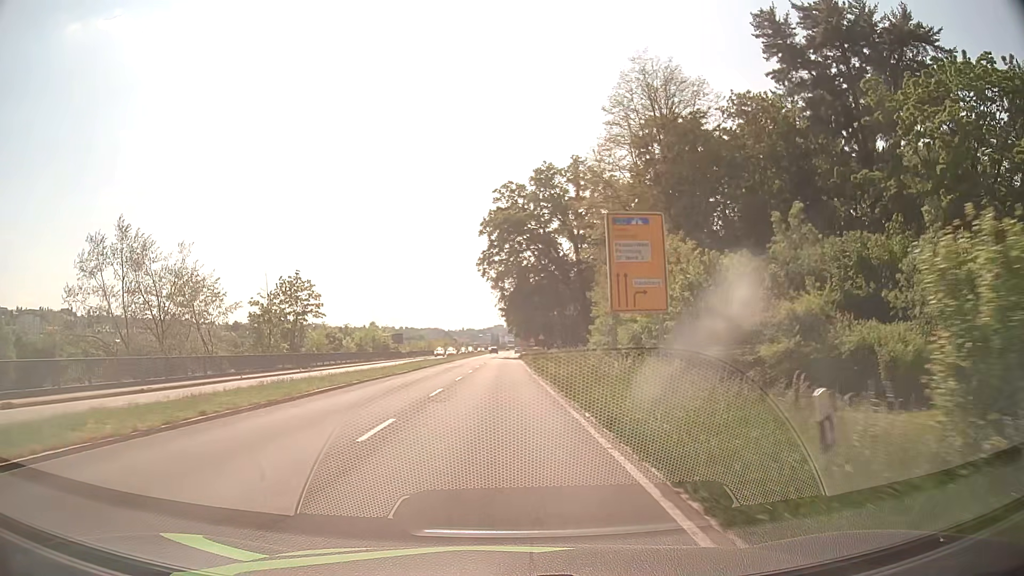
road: primary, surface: asphalt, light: Day
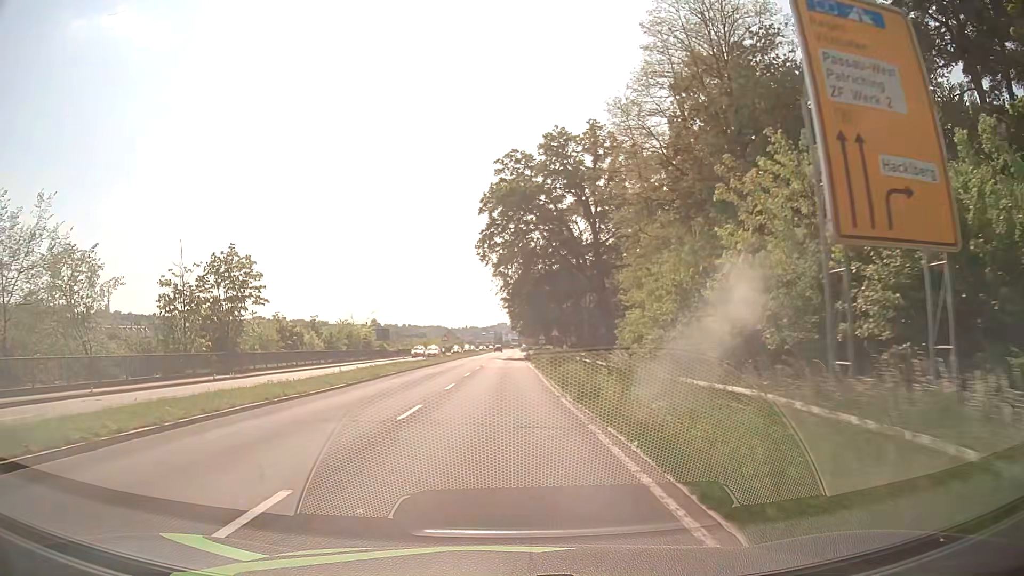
(-0.1, +15.4) m; 0°
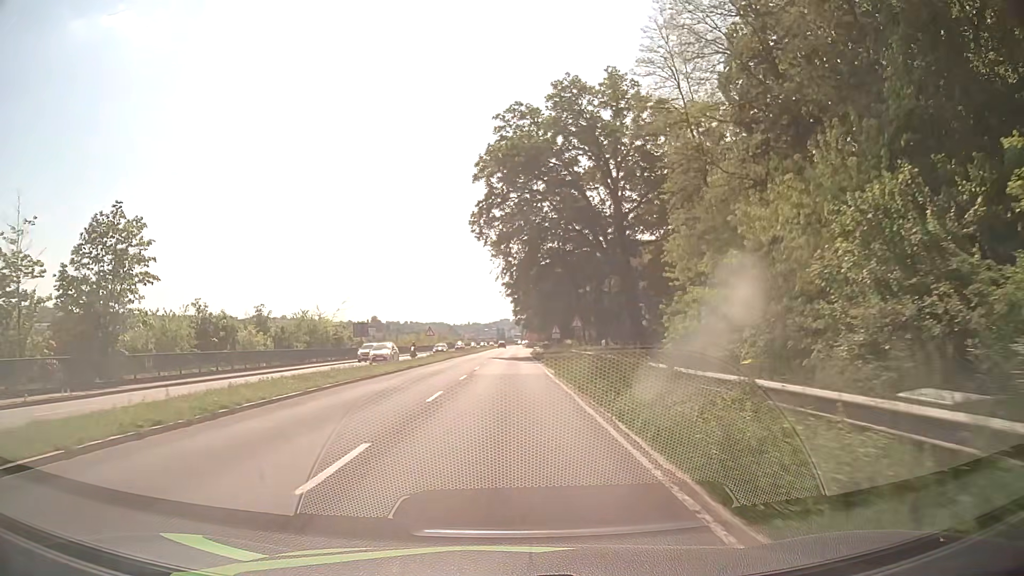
(0.0, +15.4) m; -1°
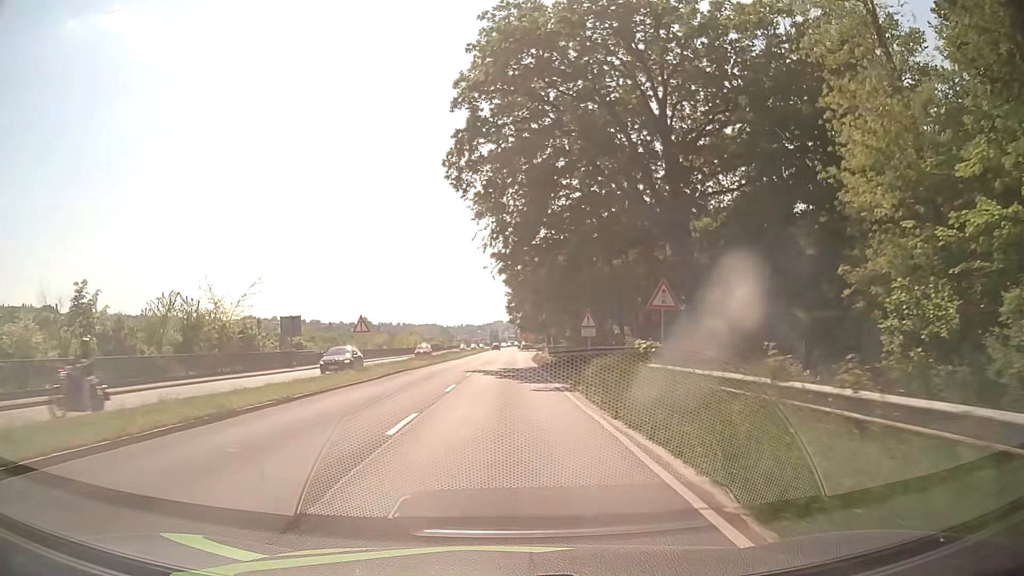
(+0.2, +23.1) m; +1°
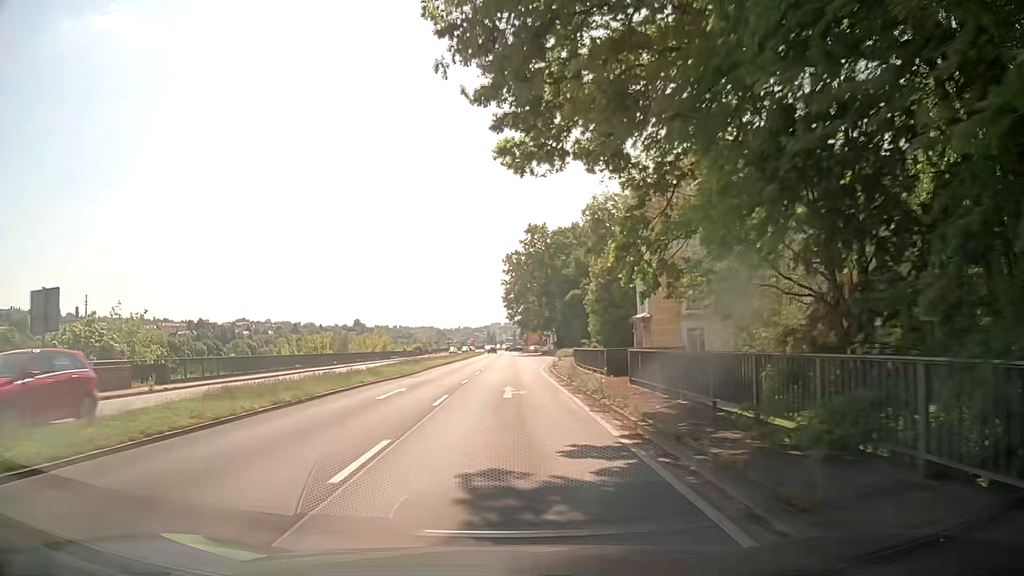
(+0.1, +30.9) m; 0°
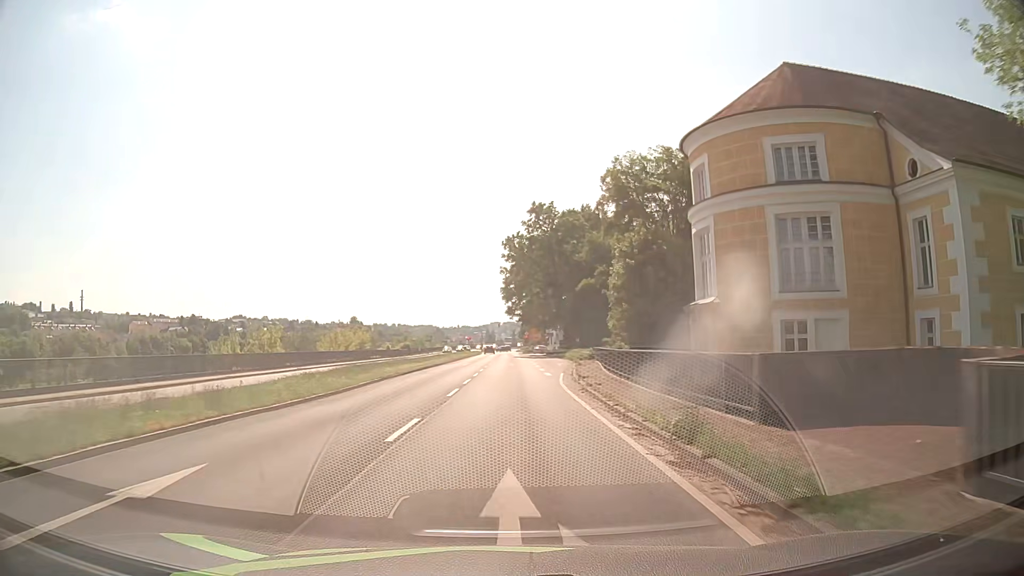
(-0.1, +15.4) m; 0°
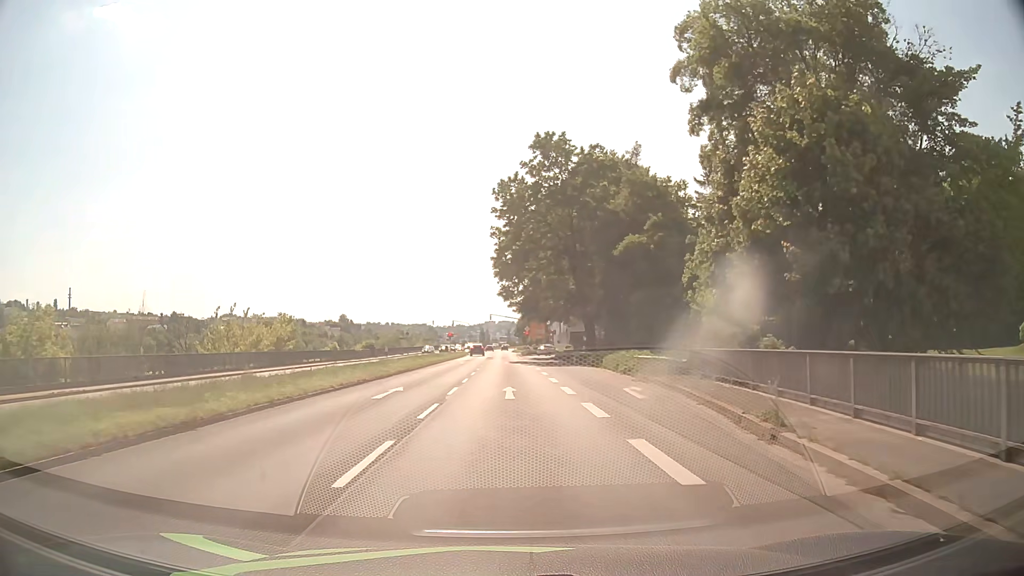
(+0.4, +30.0) m; +1°
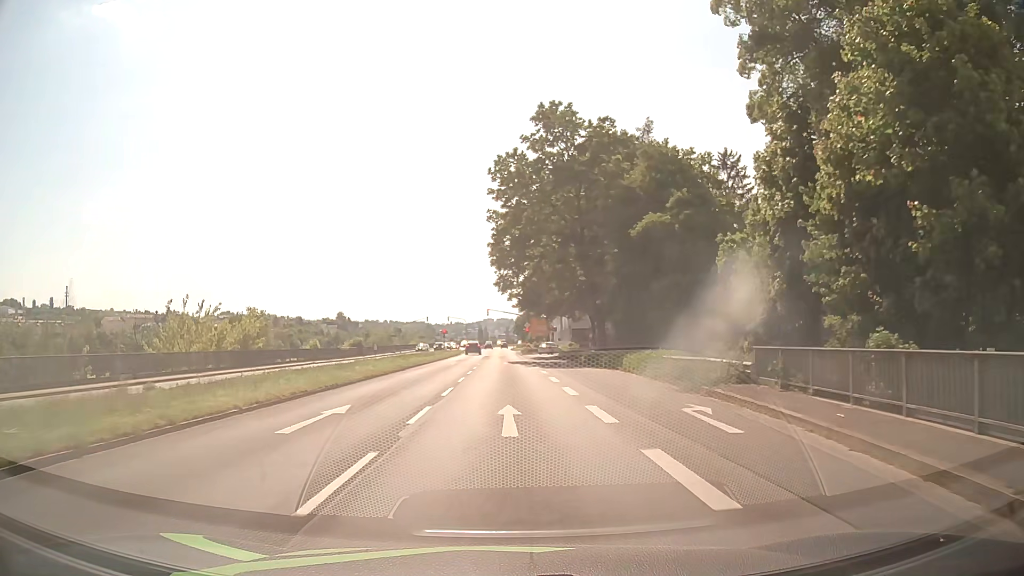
(0.0, +7.1) m; 0°
